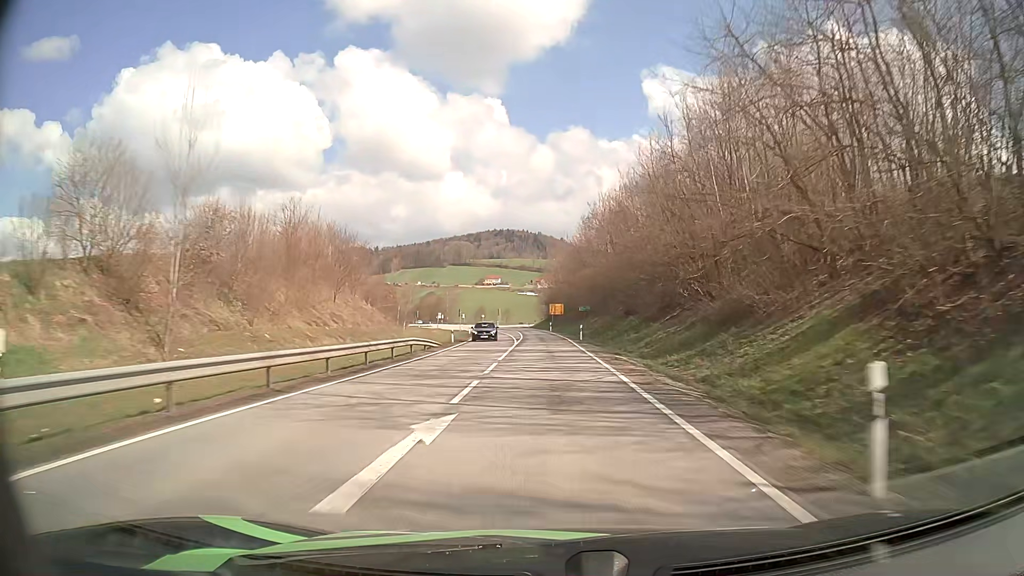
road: secondary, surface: asphalt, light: Day
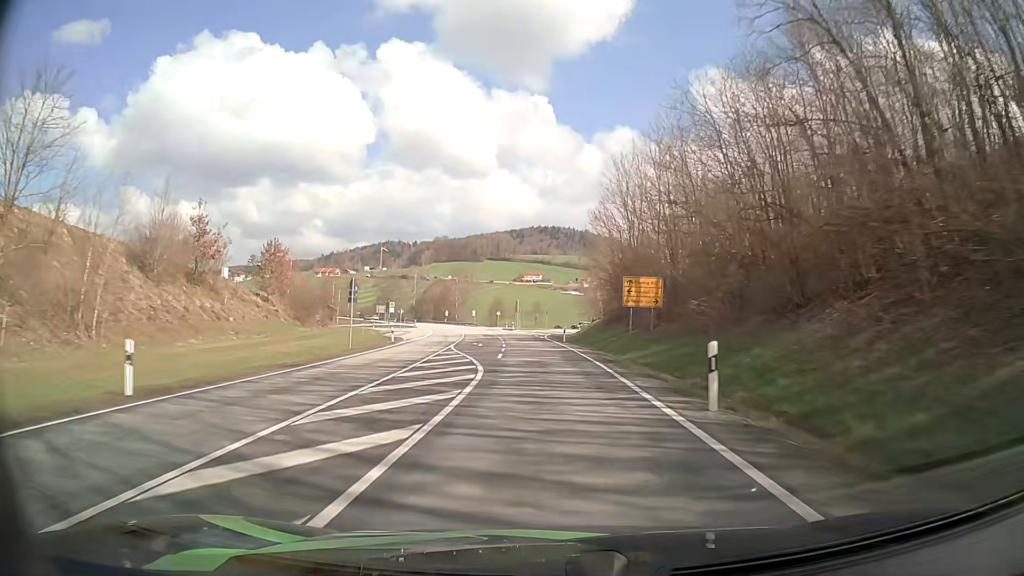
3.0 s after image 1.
(-1.4, +75.7) m; -4°
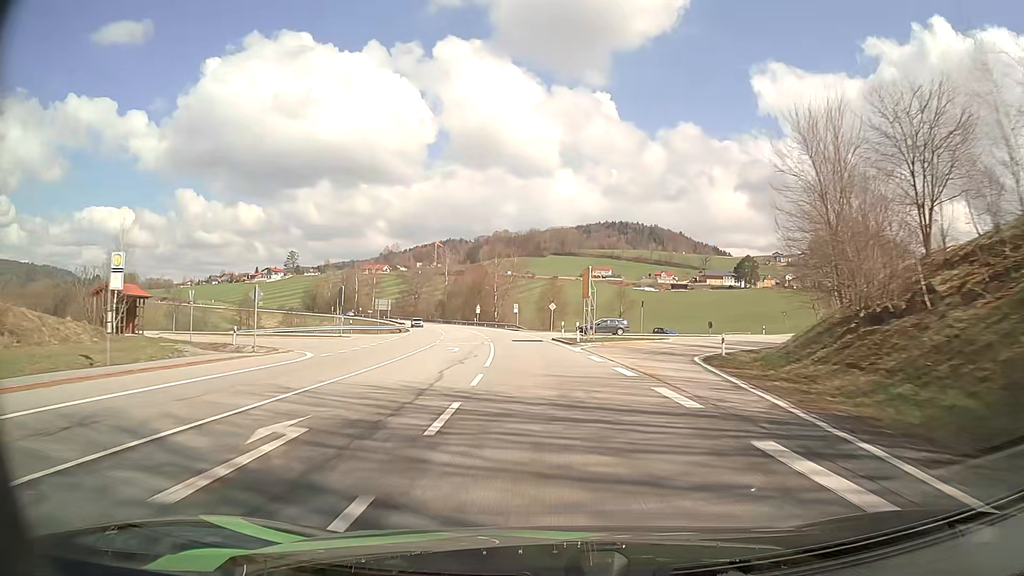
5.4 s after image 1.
(-2.8, +59.7) m; -6°
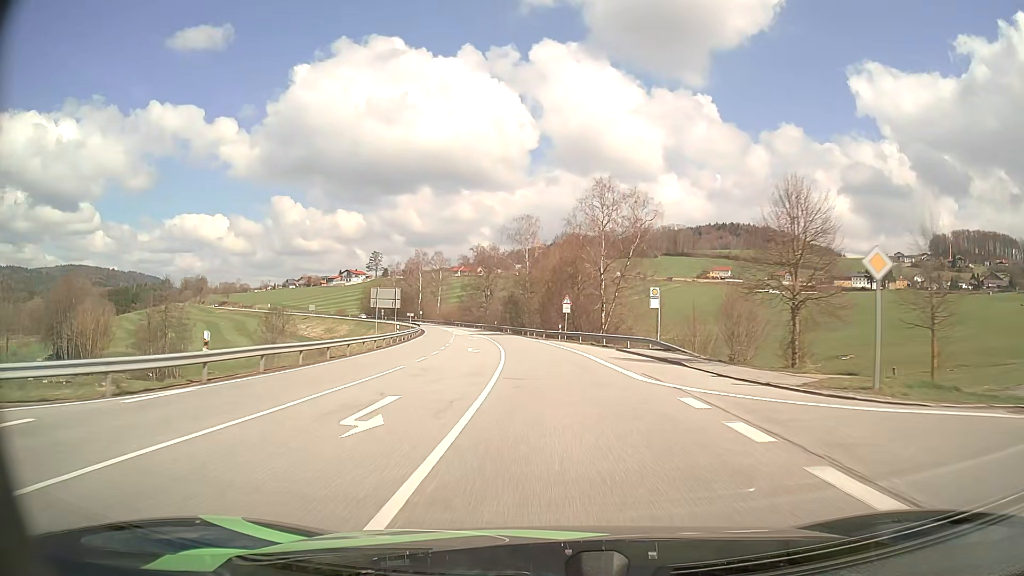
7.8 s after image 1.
(-4.1, +59.2) m; -9°
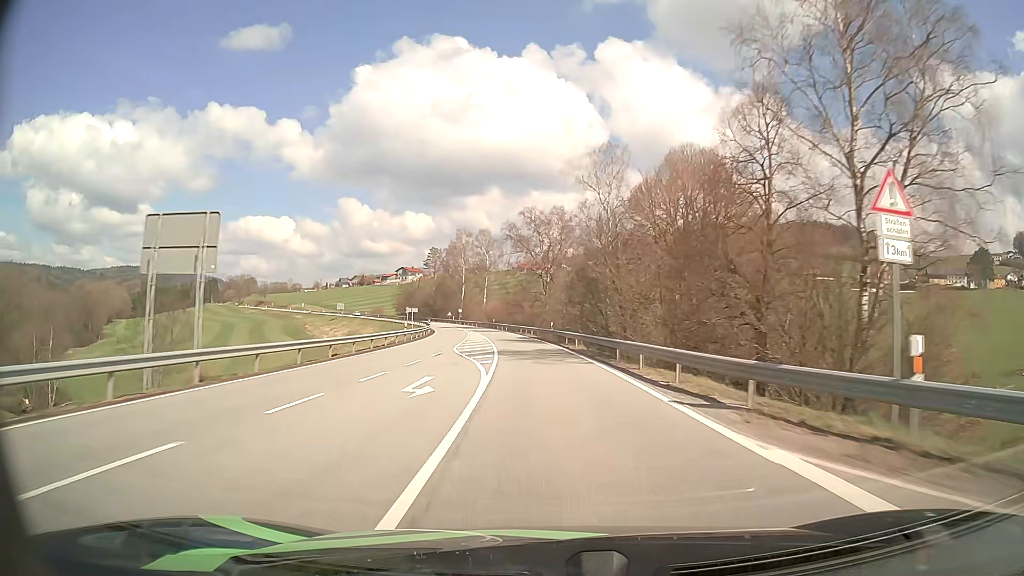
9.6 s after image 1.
(-2.5, +46.0) m; -6°
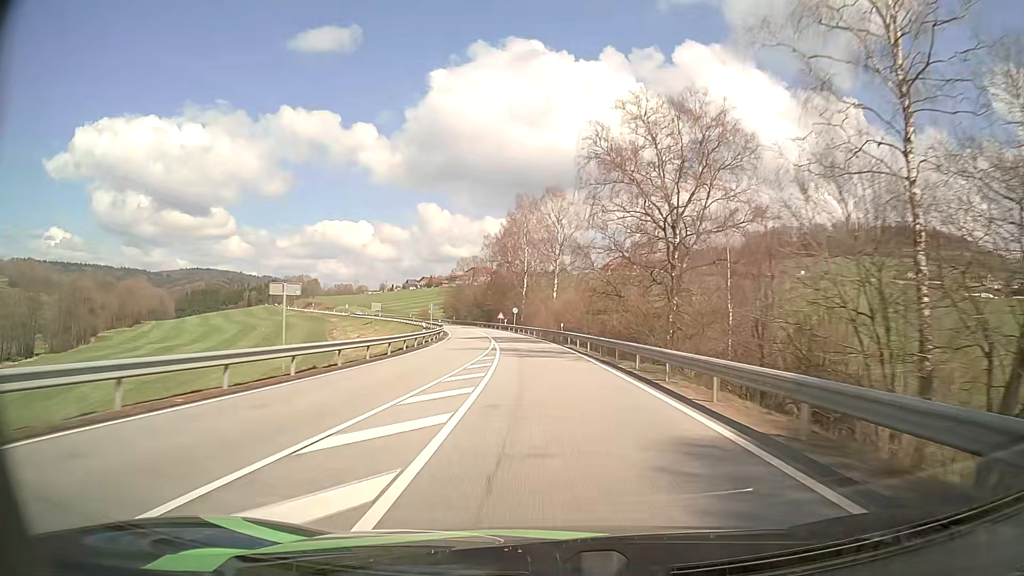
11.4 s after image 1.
(-3.0, +47.1) m; -7°
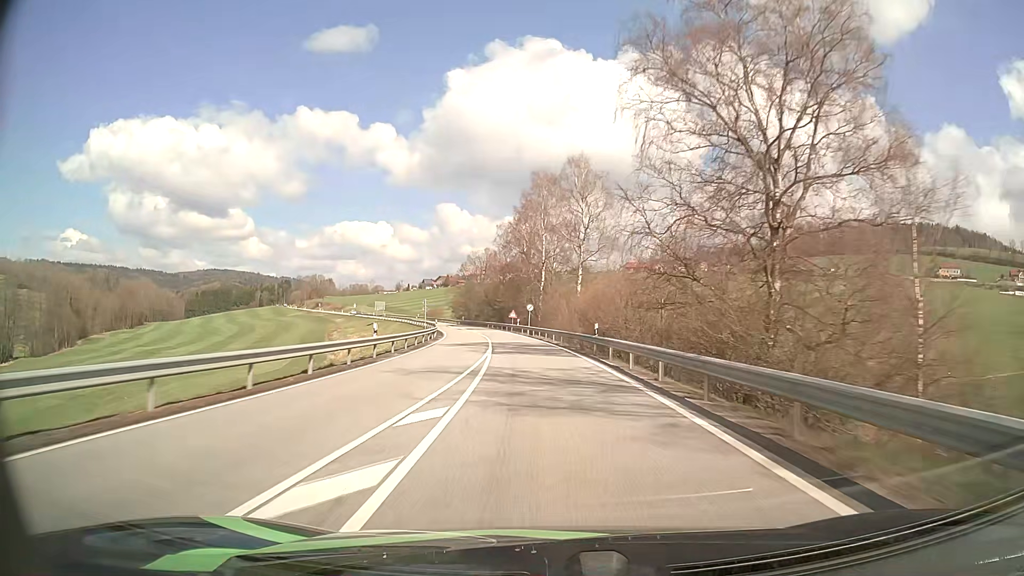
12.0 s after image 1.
(-0.2, +16.1) m; -2°
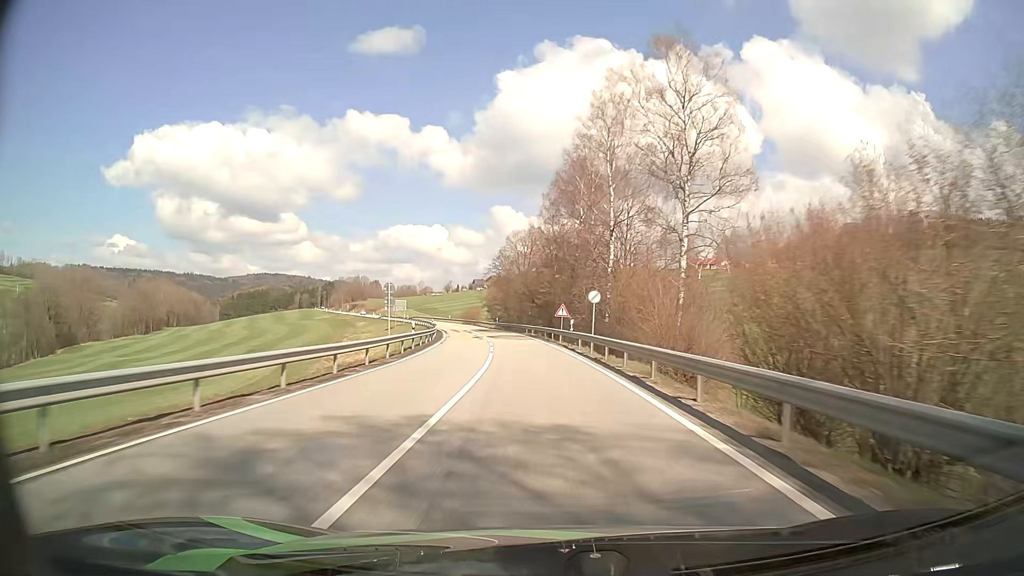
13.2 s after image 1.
(-1.4, +32.2) m; -5°
